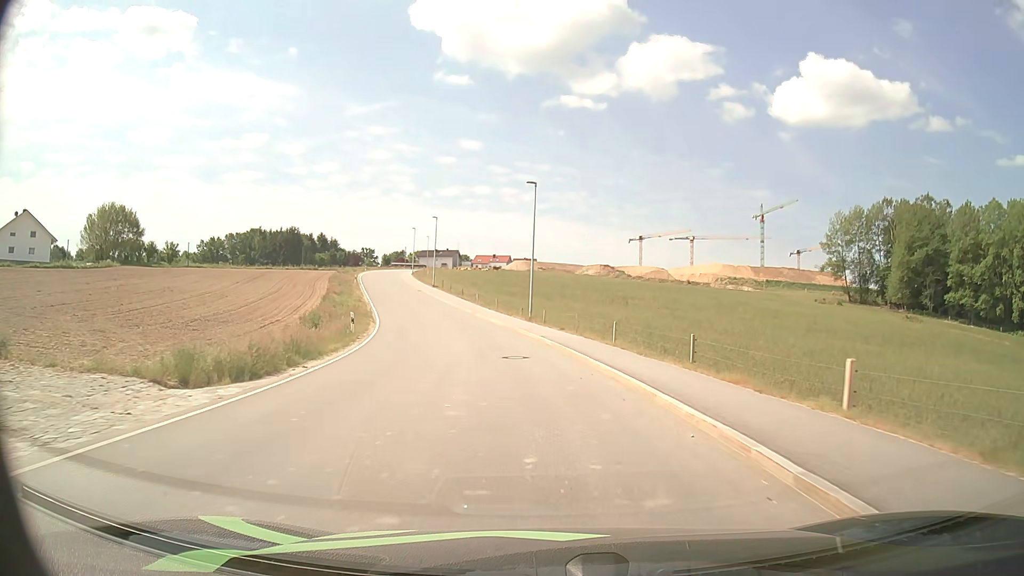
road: unclassified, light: Day
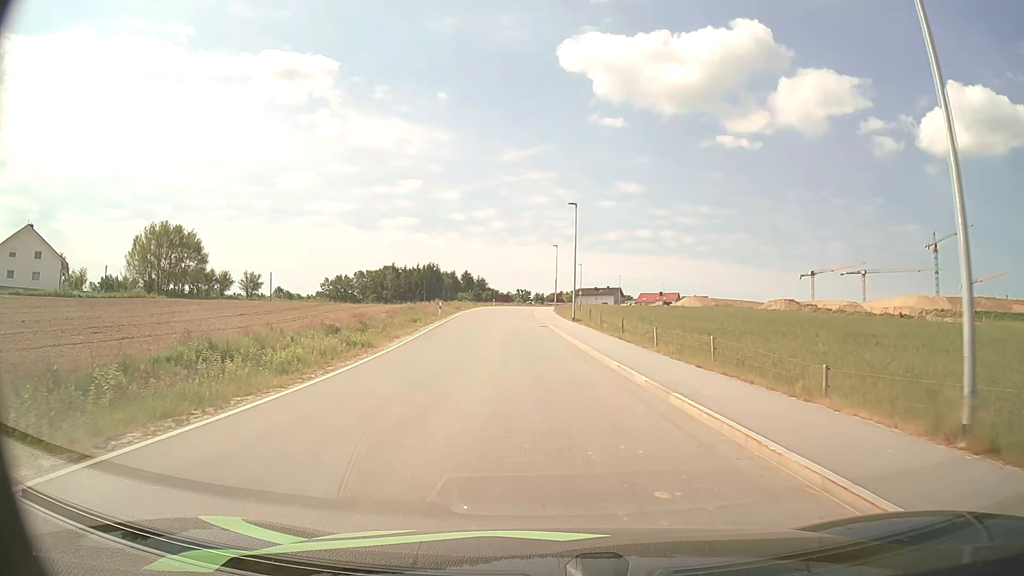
(-3.4, +32.3) m; -13°
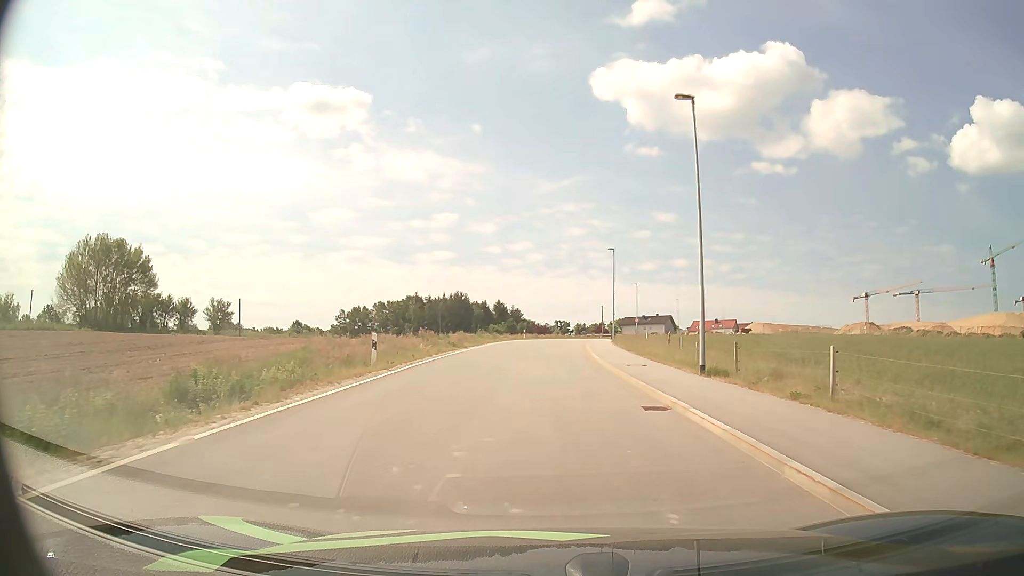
(-1.6, +27.7) m; -4°
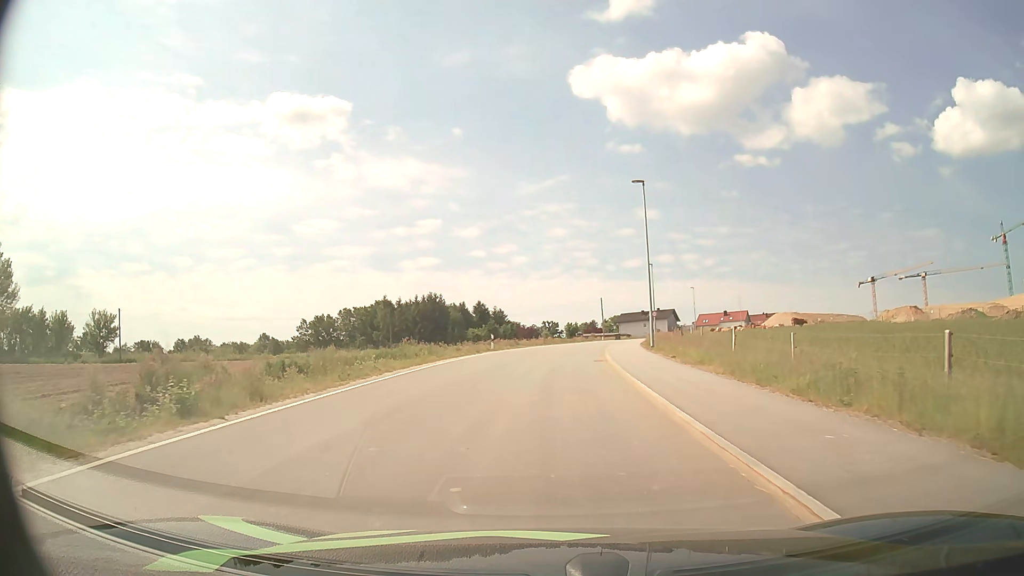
(+0.2, +27.4) m; +1°
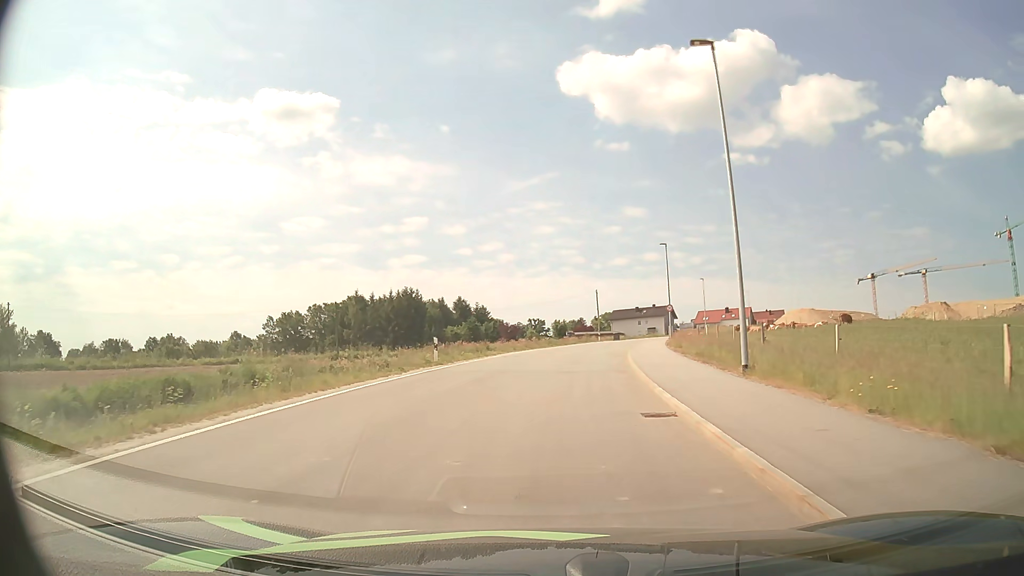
(+0.1, +16.8) m; +1°
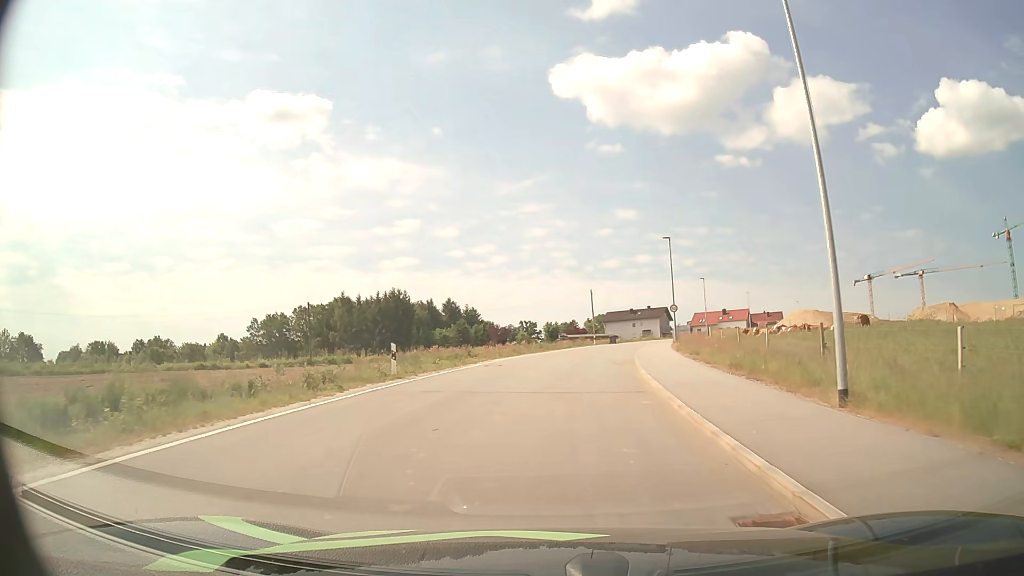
(0.0, +5.6) m; +1°
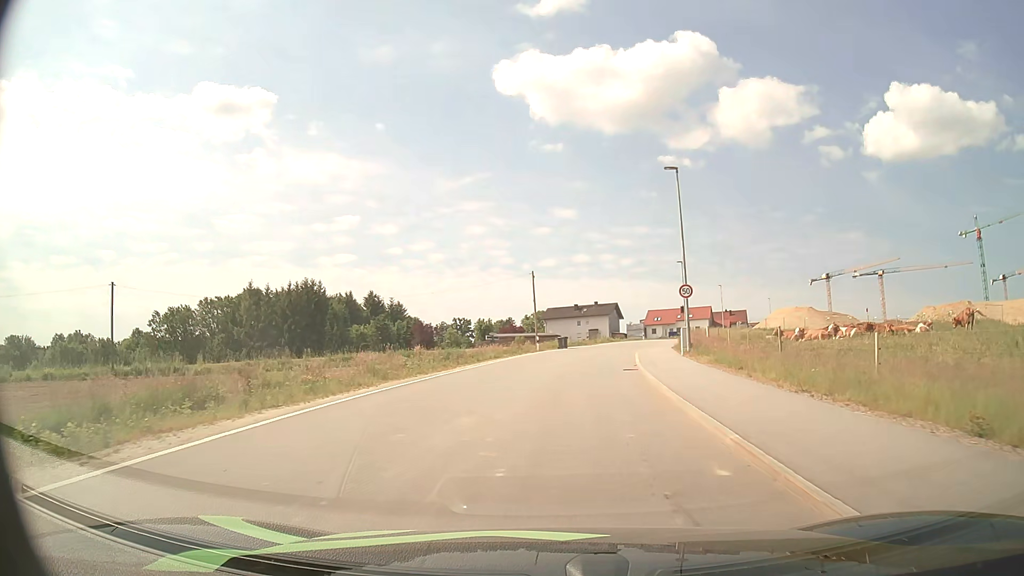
(+0.9, +23.1) m; +5°
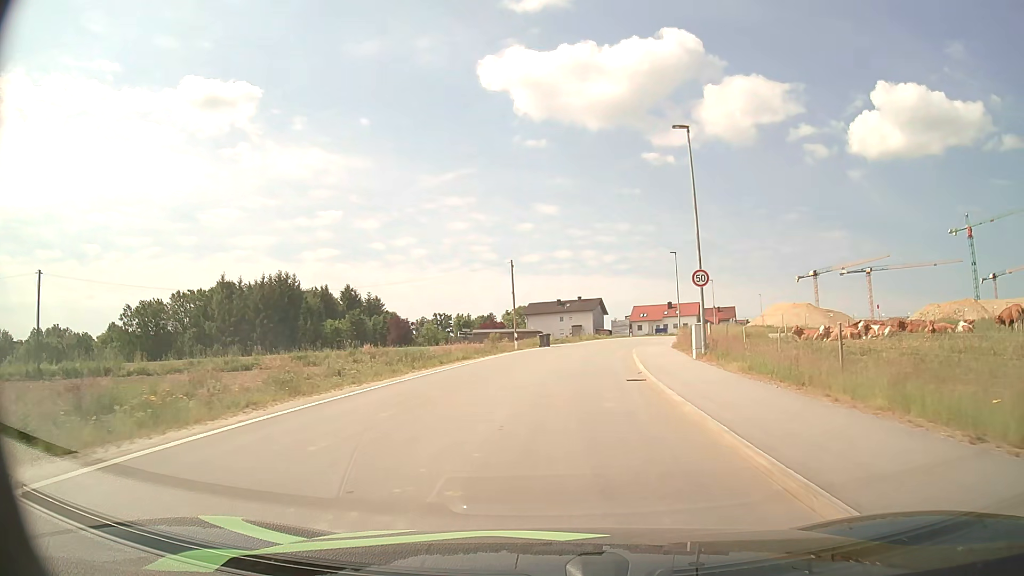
(+0.1, +6.0) m; +2°
(0, +10) (+1, +20) (+2, +30) (+3, +40) (+5, +50) (+7, +59) (+10, +69) (+13, +79) (+16, +88) (+19, +98) m
